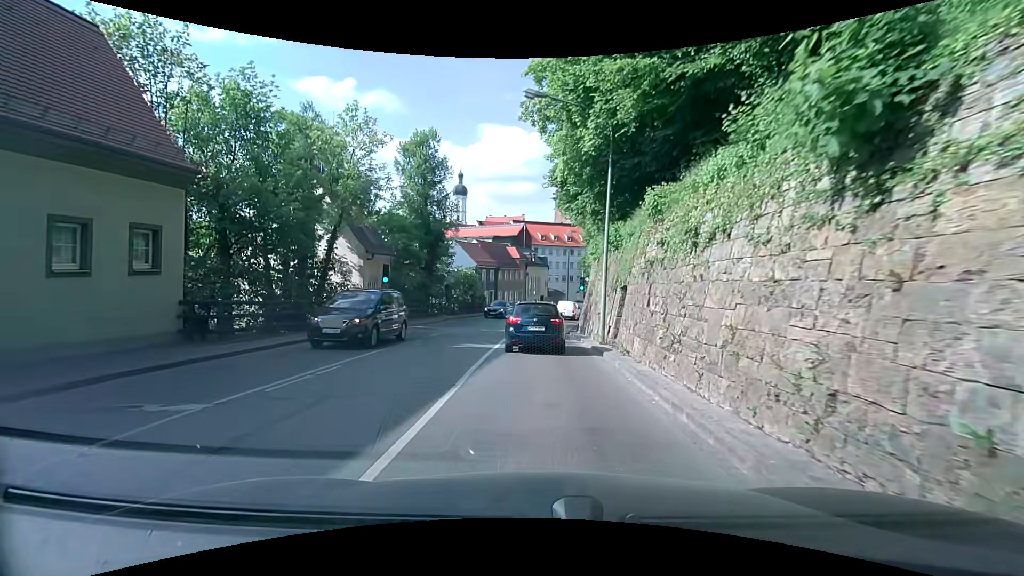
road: secondary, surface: asphalt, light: Day
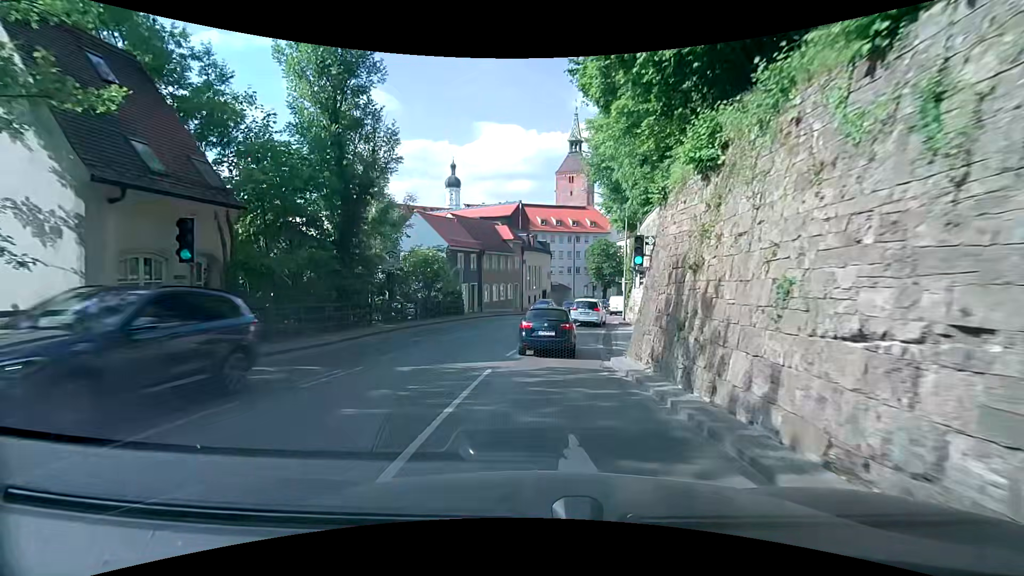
(0.0, +17.1) m; +1°
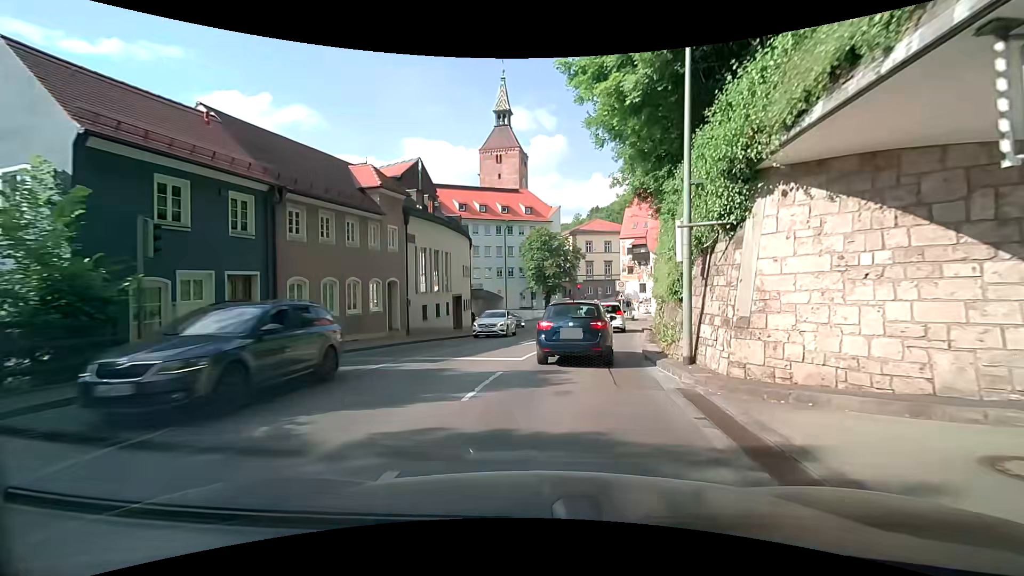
(+1.0, +25.2) m; +6°
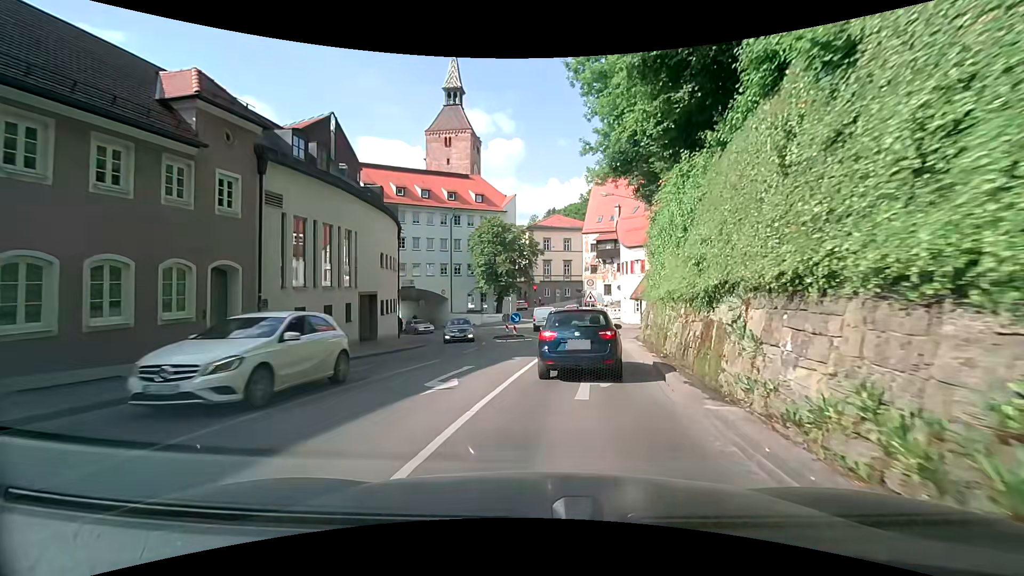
(+0.5, +9.7) m; +4°
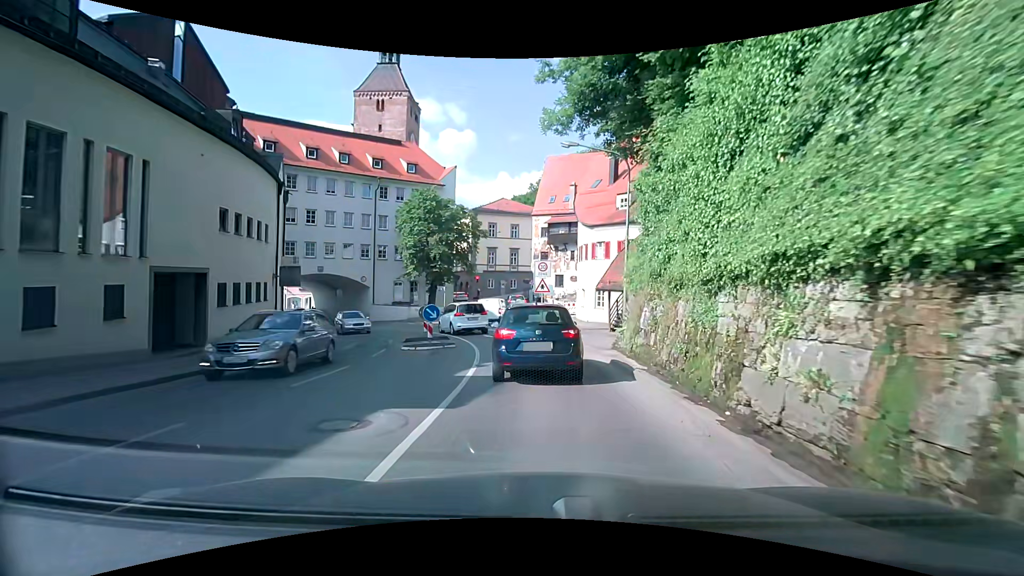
(+0.7, +9.0) m; +8°
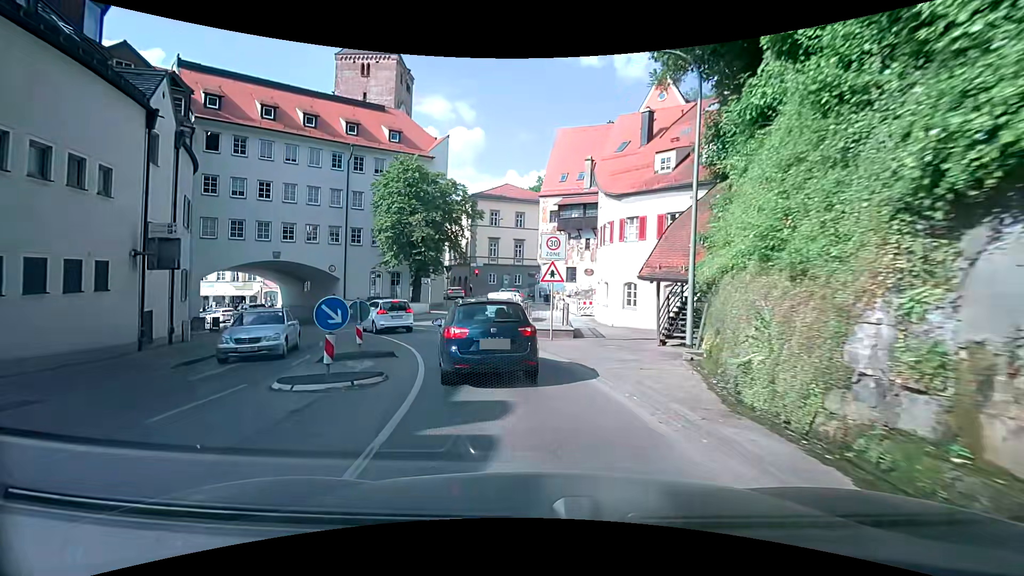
(-0.1, +8.9) m; -1°
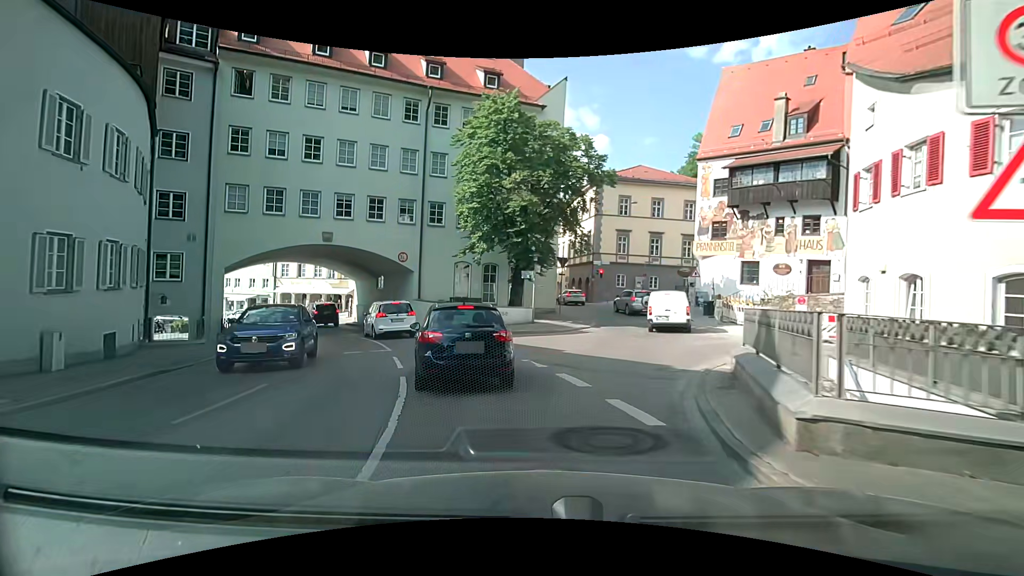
(-1.4, +12.6) m; -14°
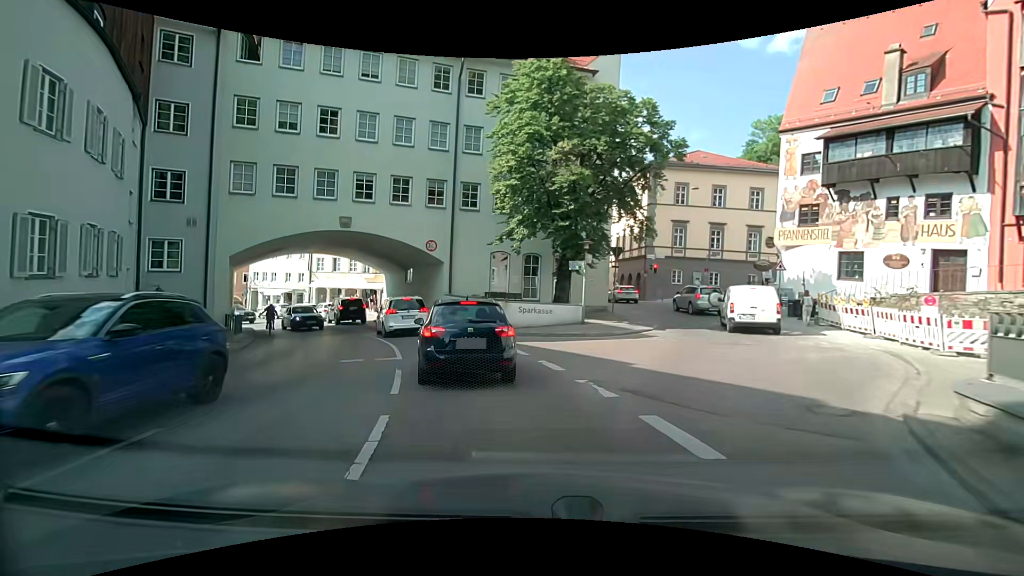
(-0.1, +4.0) m; -4°
